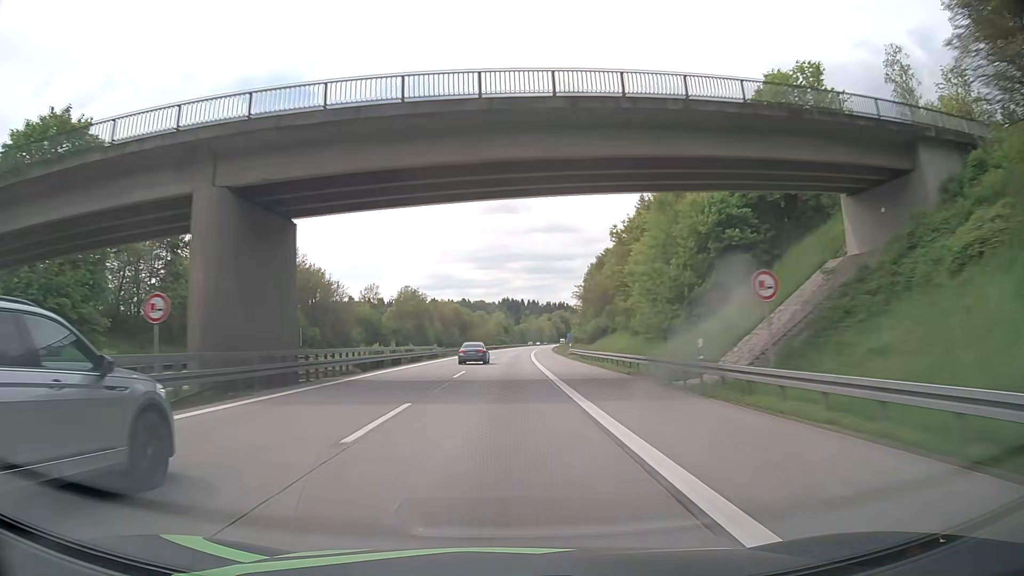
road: motorway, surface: asphalt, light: Day
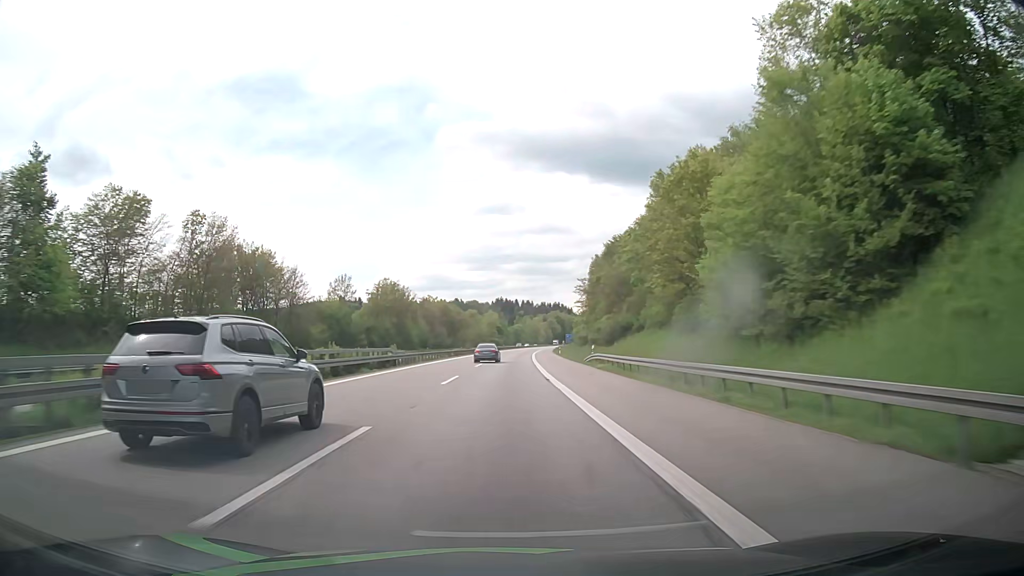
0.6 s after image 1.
(+0.1, +22.2) m; 0°
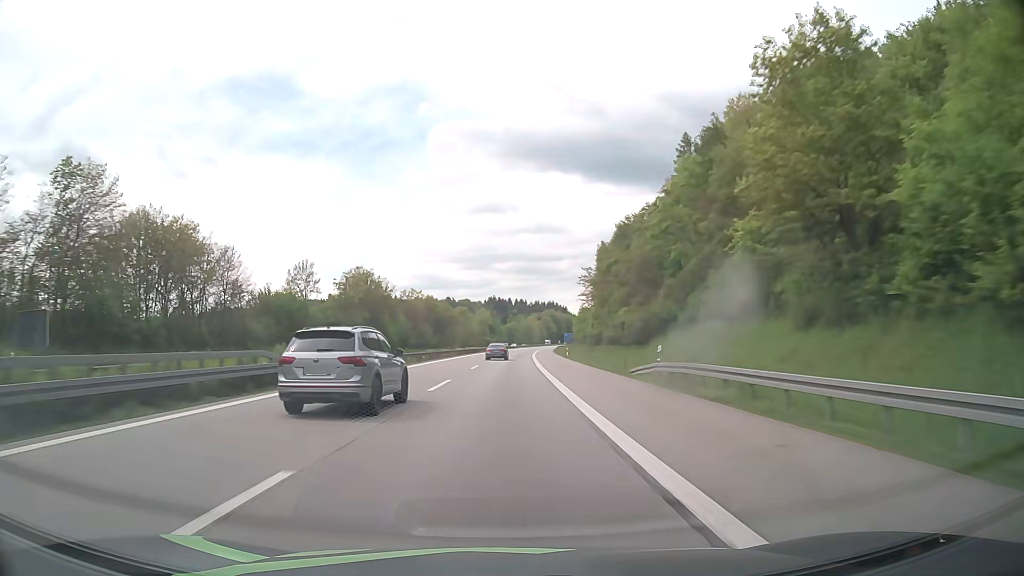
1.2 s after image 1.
(+0.1, +22.2) m; +1°
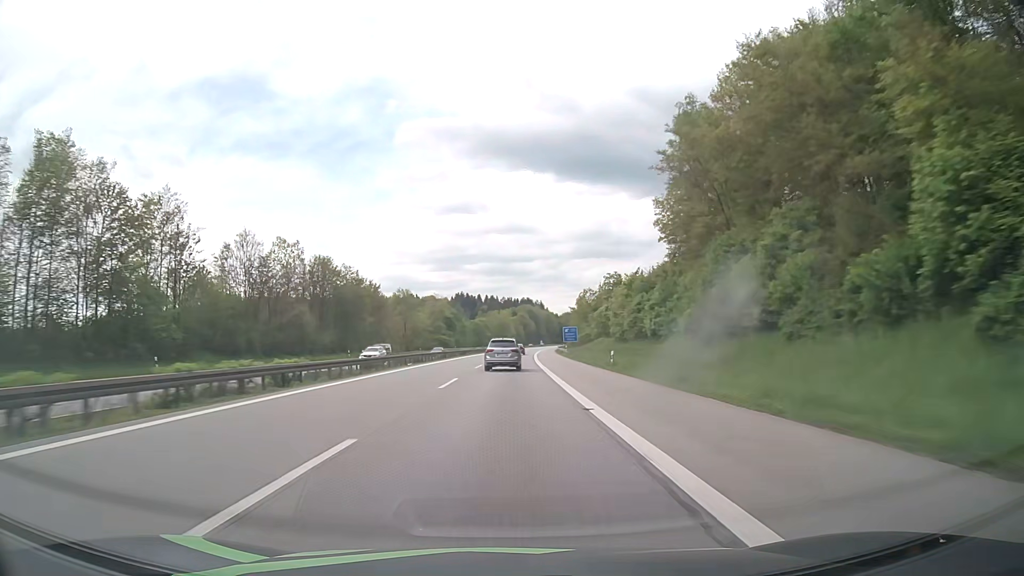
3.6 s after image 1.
(+2.0, +88.8) m; +3°
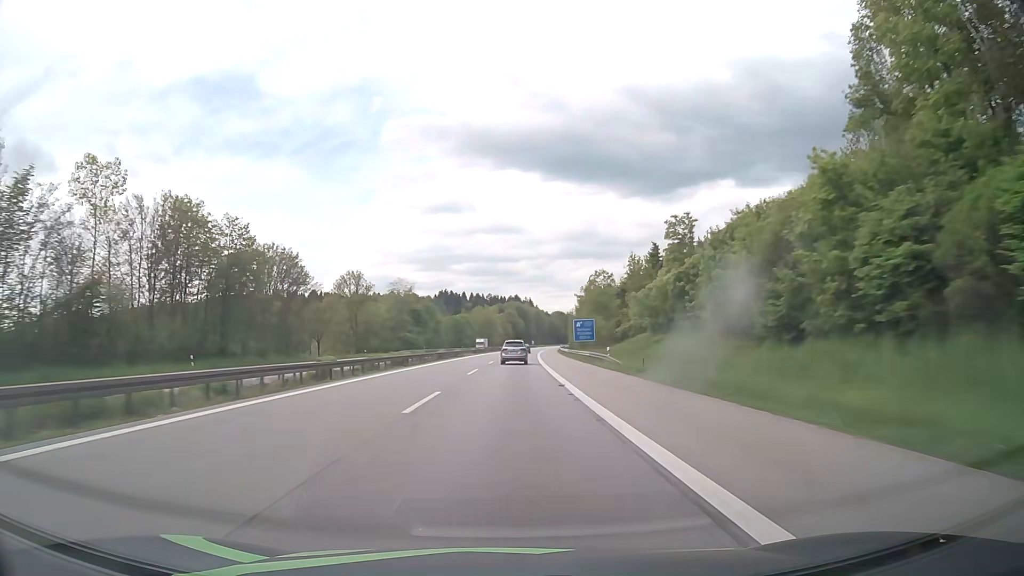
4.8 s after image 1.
(+0.4, +44.4) m; +1°
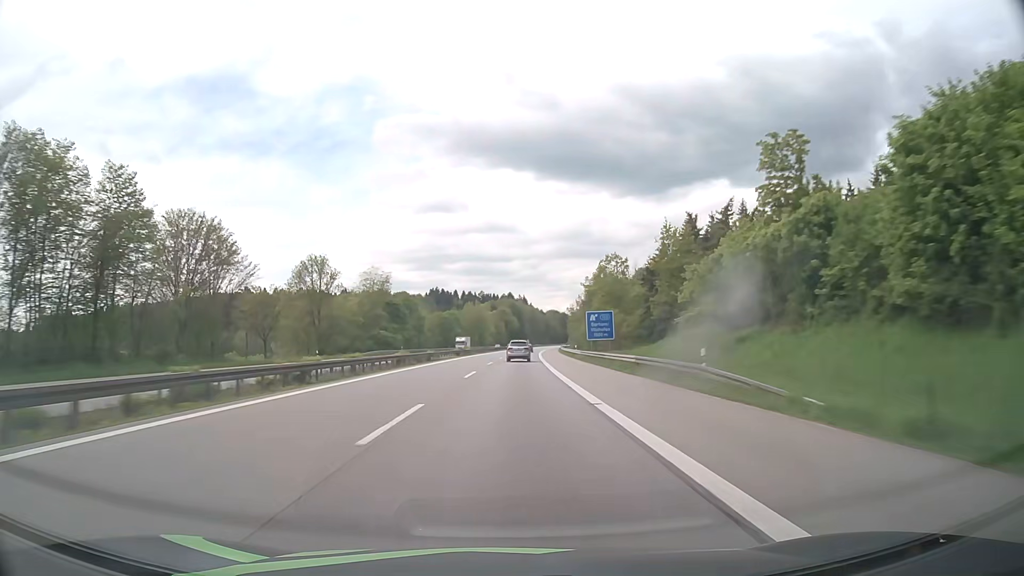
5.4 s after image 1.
(+0.1, +22.2) m; +1°
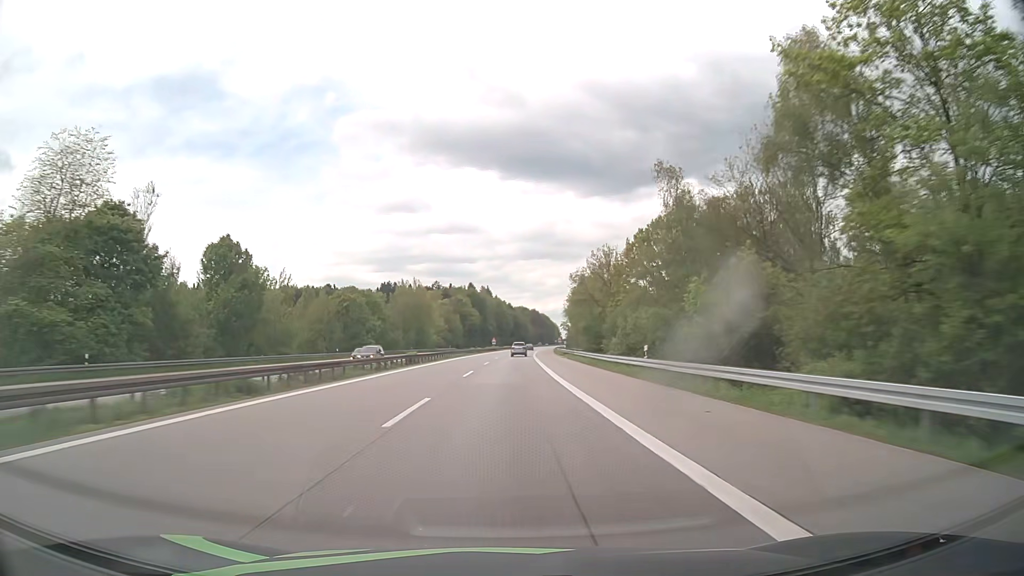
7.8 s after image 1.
(+2.3, +88.9) m; +3°
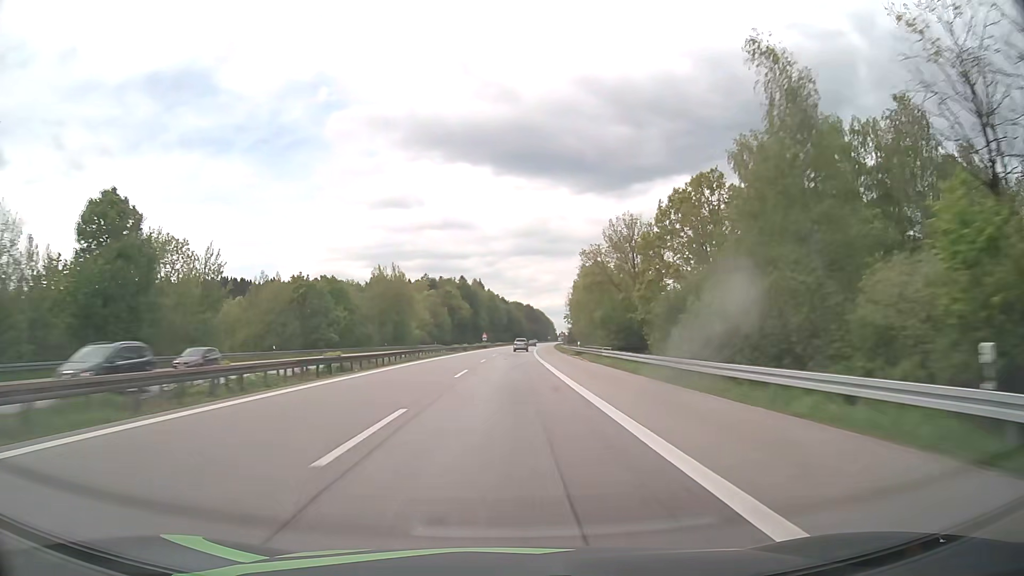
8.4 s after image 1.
(+0.1, +22.2) m; 0°
(0, +10) (0, +20) (0, +30) (+1, +40) (+1, +50) (+1, +60) (+1, +70) (+2, +80) (+2, +90) (+3, +100) m
